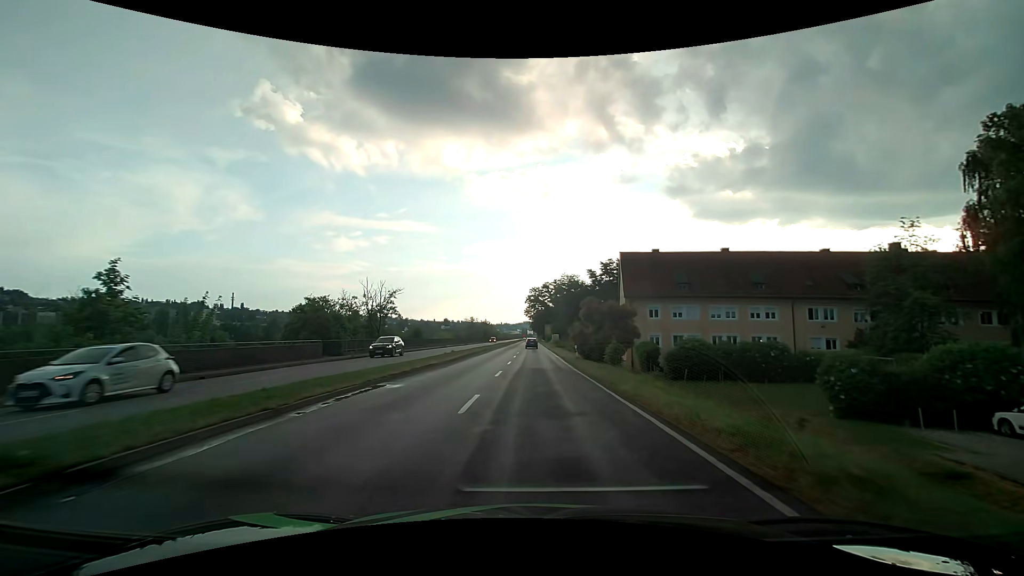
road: primary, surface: asphalt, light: Day
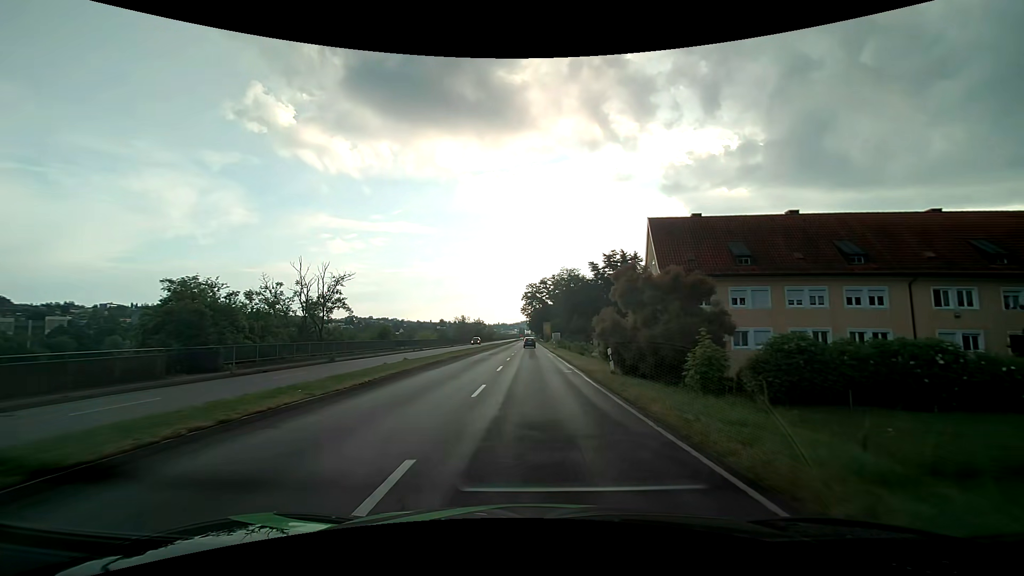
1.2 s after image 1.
(0.0, +15.4) m; 0°
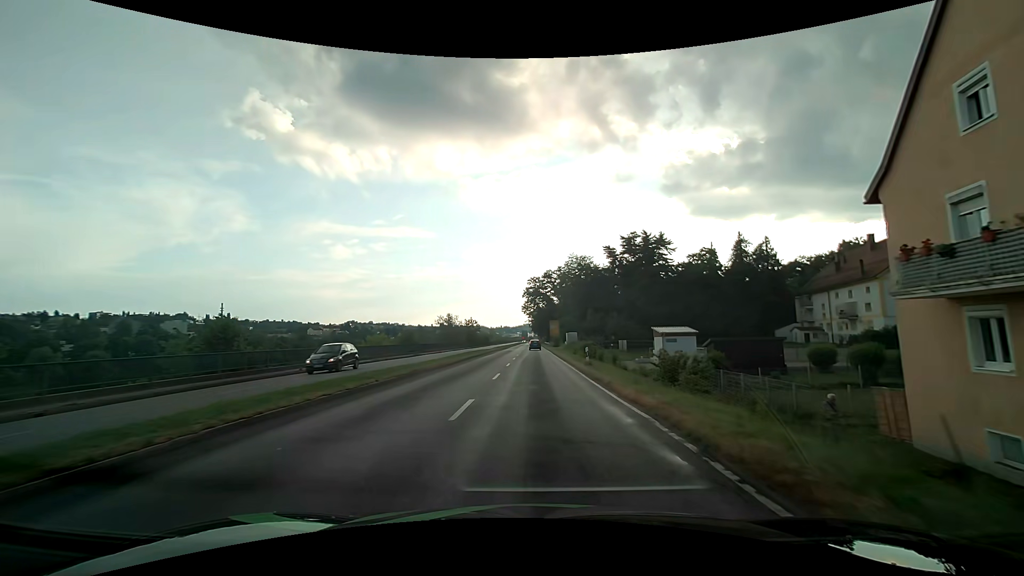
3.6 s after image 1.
(0.0, +30.8) m; 0°
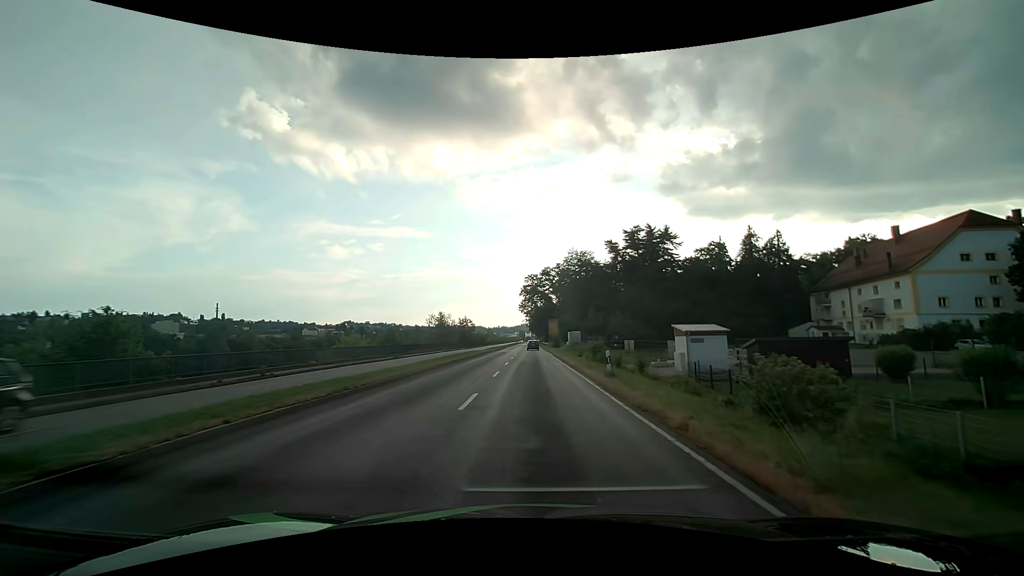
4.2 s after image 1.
(0.0, +7.6) m; 0°
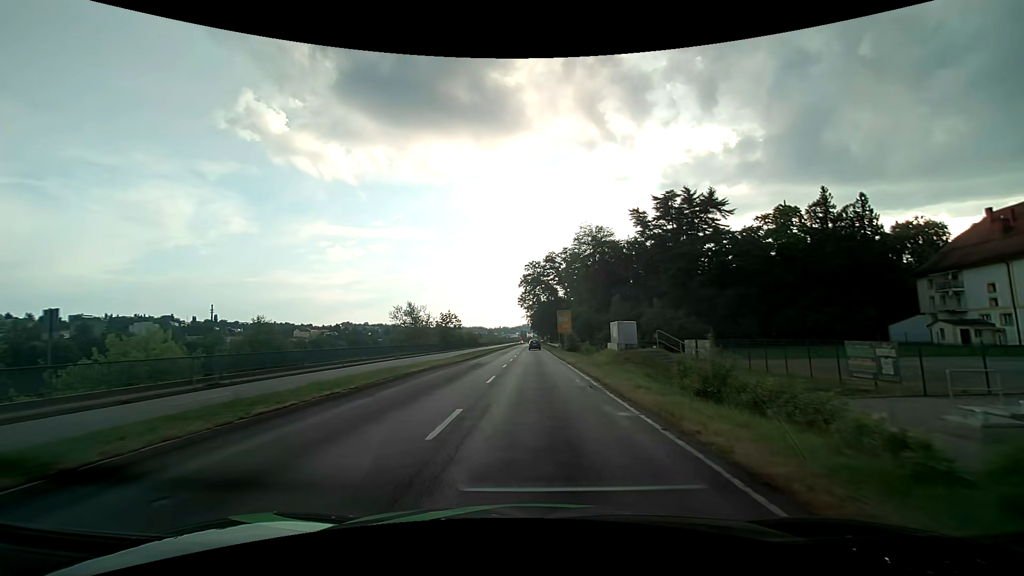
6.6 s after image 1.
(-0.1, +30.5) m; 0°
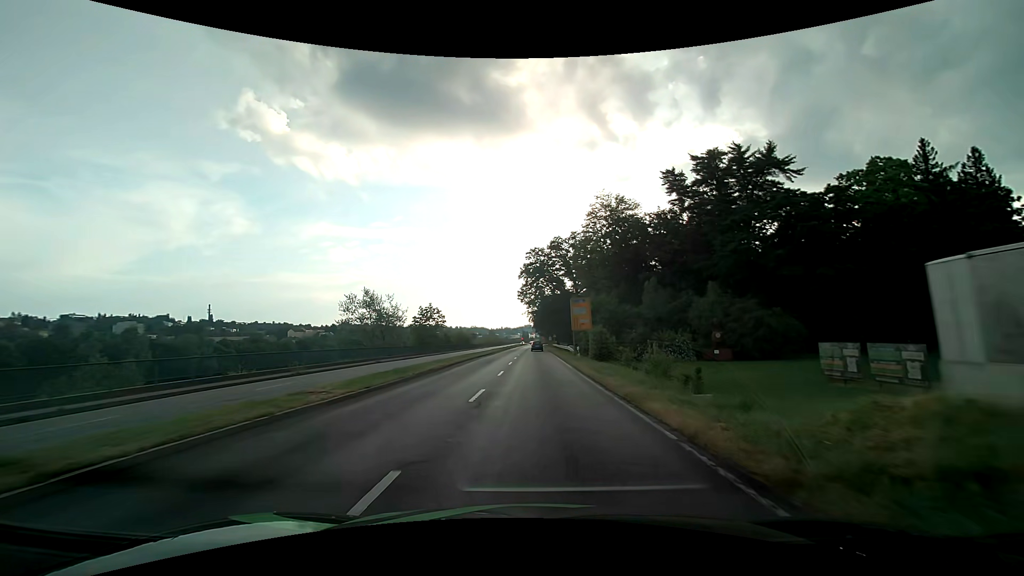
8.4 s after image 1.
(0.0, +22.7) m; 0°
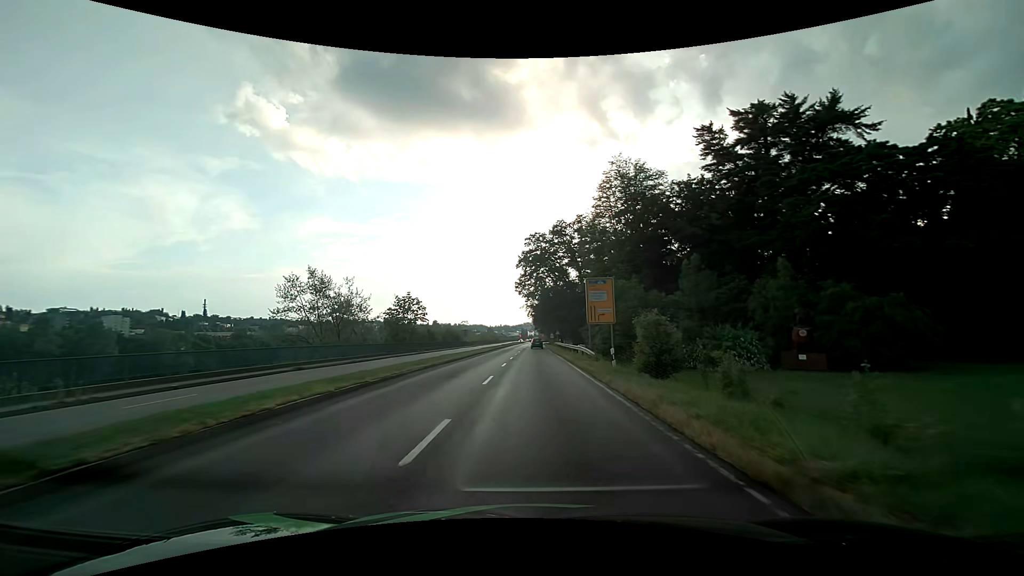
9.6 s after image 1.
(0.0, +15.1) m; 0°
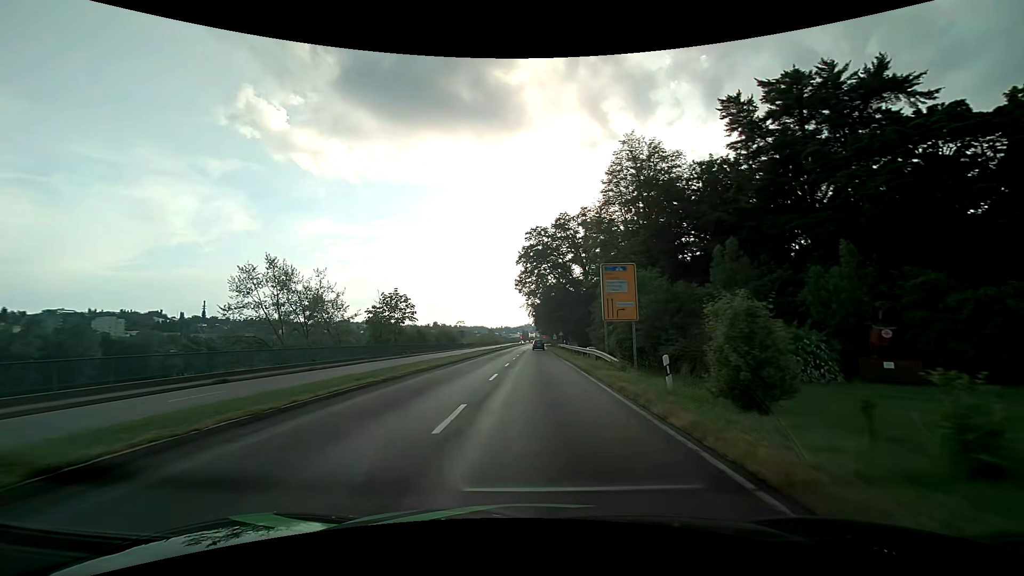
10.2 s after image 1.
(0.0, +7.5) m; 0°
(0, +10) (0, +20) (0, +30) (0, +40) (0, +50) (0, +60) (0, +70) (0, +80) (+1, +90) (+1, +100) m
